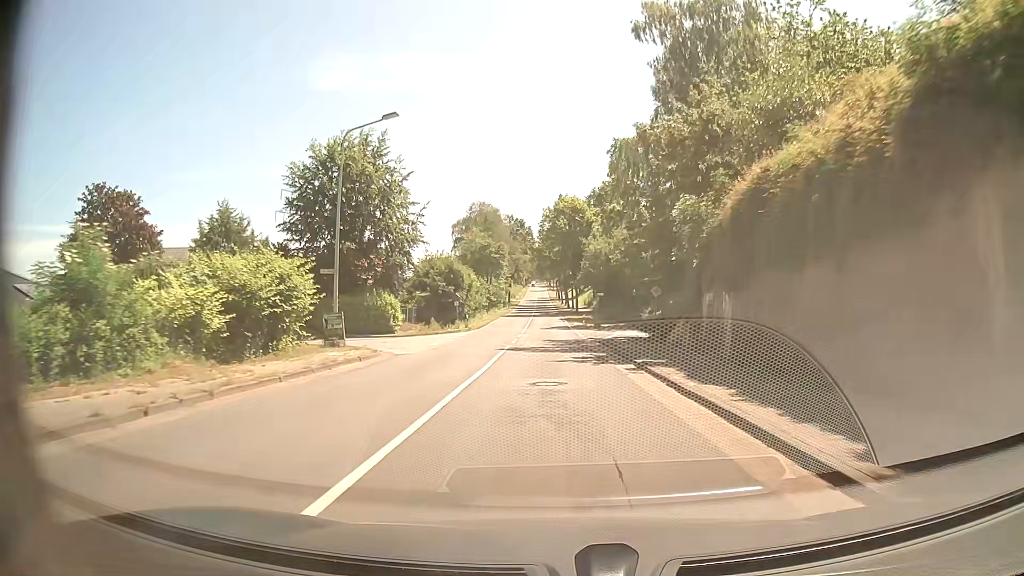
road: tertiary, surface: asphalt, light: Day
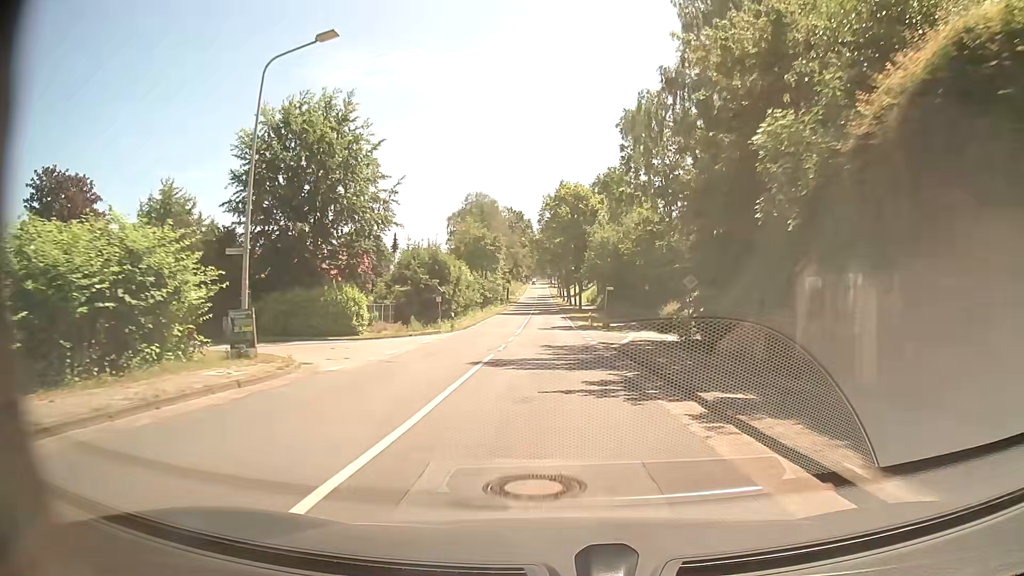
(0.0, +7.9) m; 0°
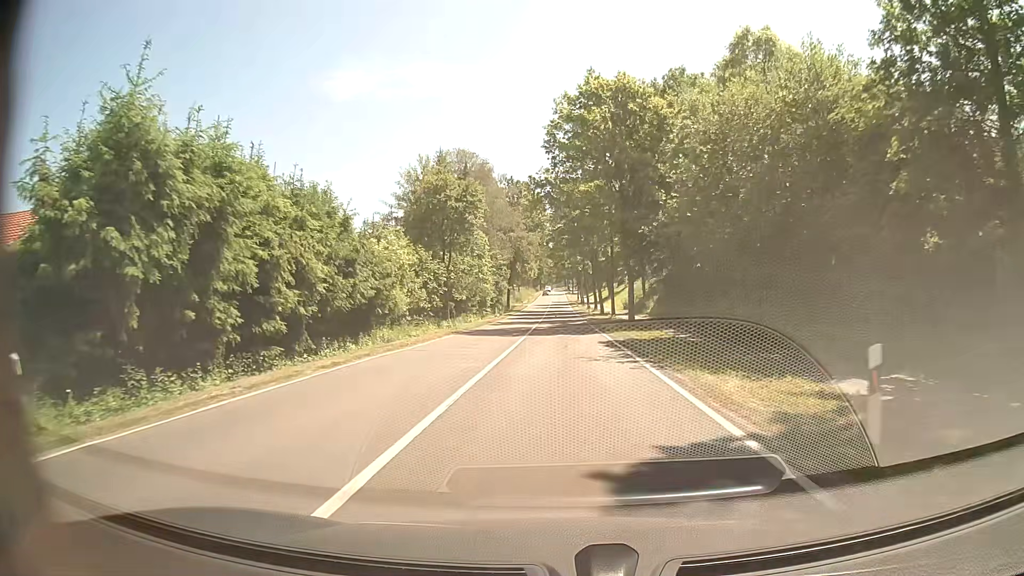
(-0.6, +39.4) m; -1°
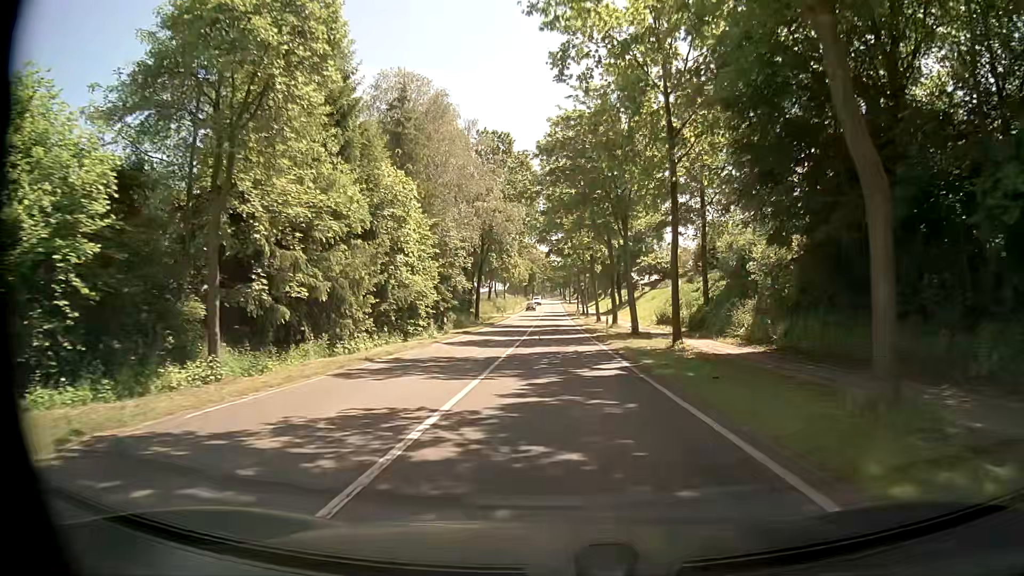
(+0.1, +31.3) m; 0°
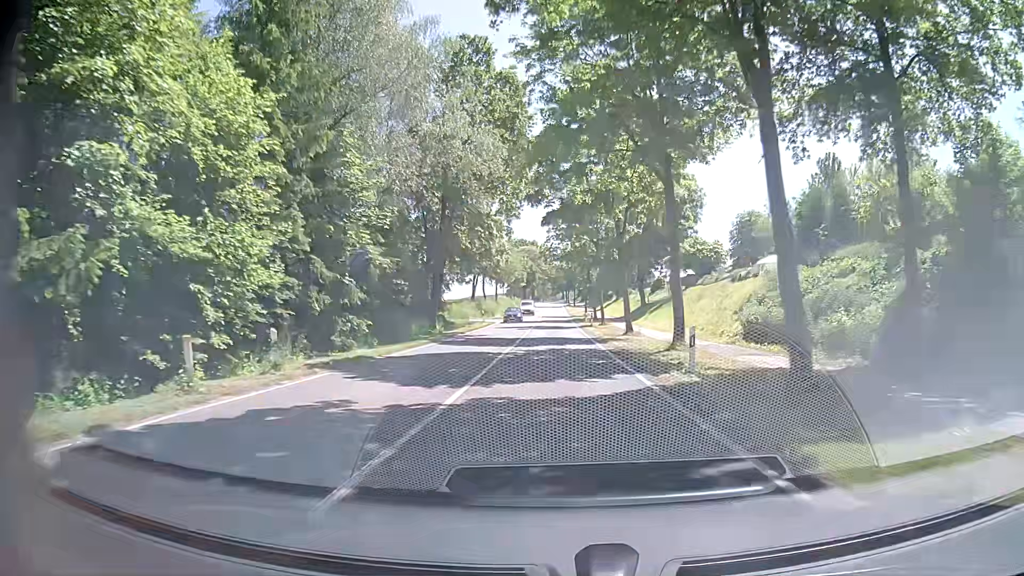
(0.0, +23.5) m; 0°
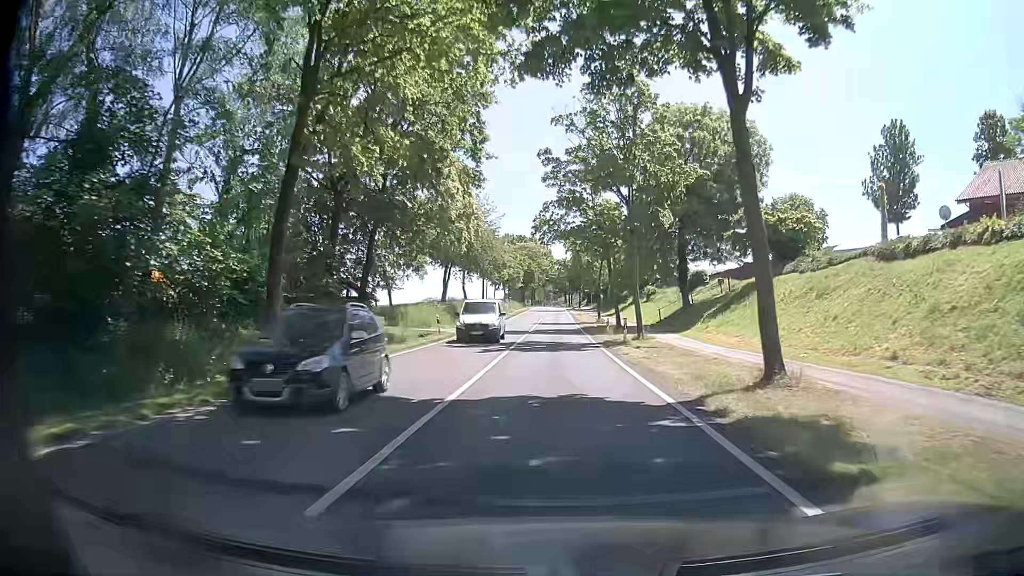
(0.0, +23.5) m; 0°
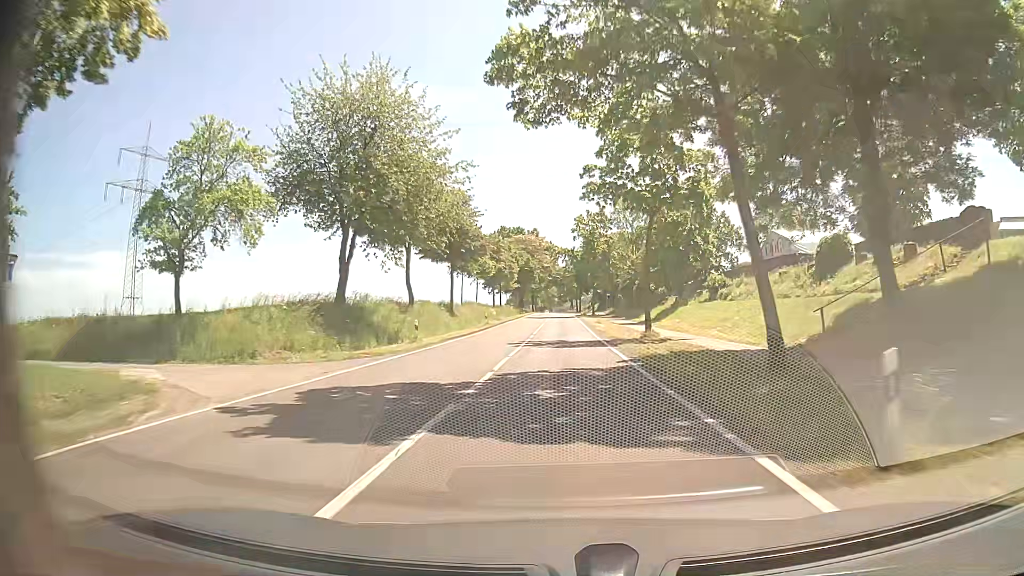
(-0.1, +31.3) m; -1°
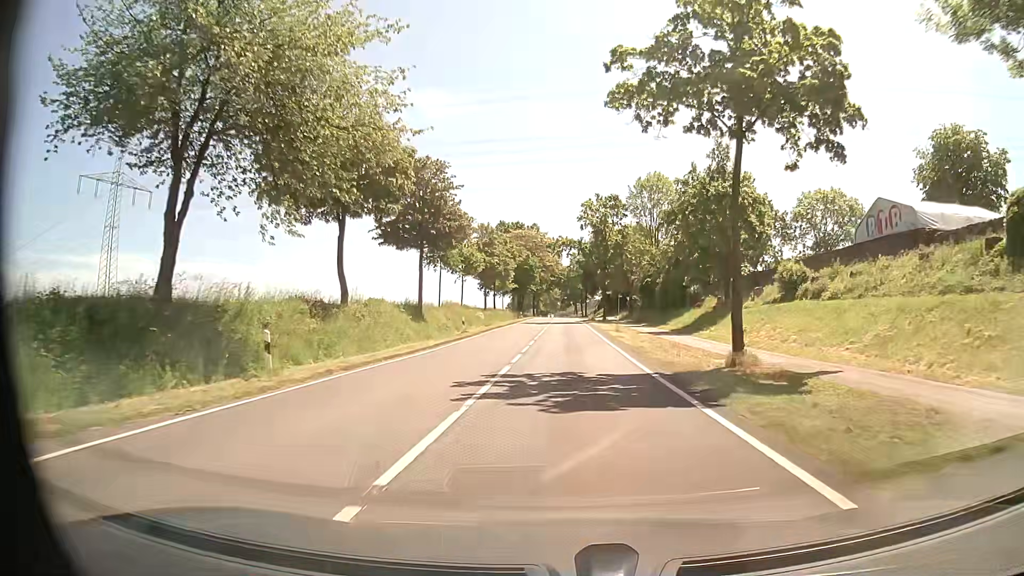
(+0.2, +15.6) m; +1°
(0, +10) (0, +20) (0, +30) (0, +40) (0, +50) (0, +60) (+1, +70) (+1, +80) (+1, +90) (+1, +100) m
